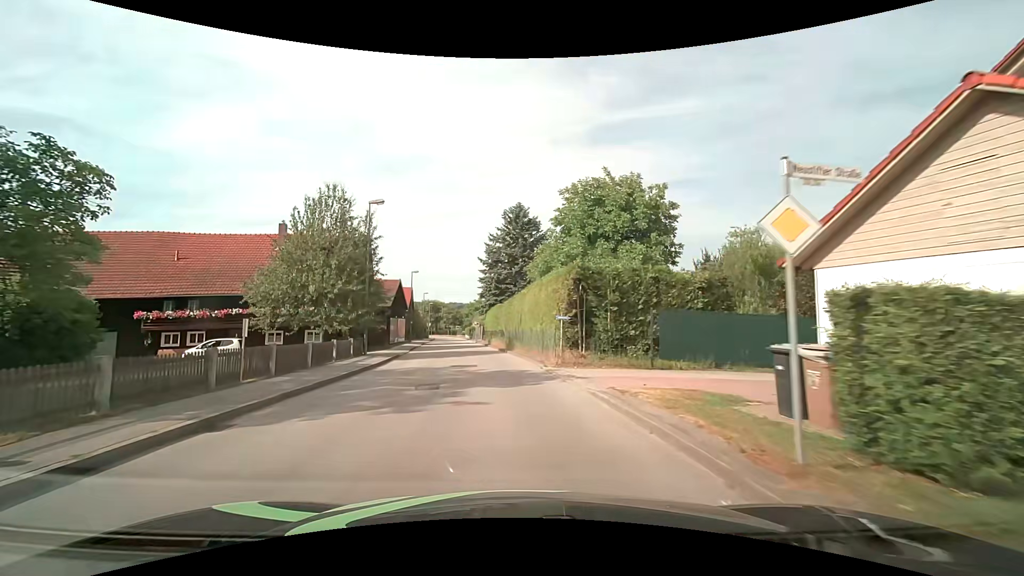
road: unclassified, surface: asphalt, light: Day
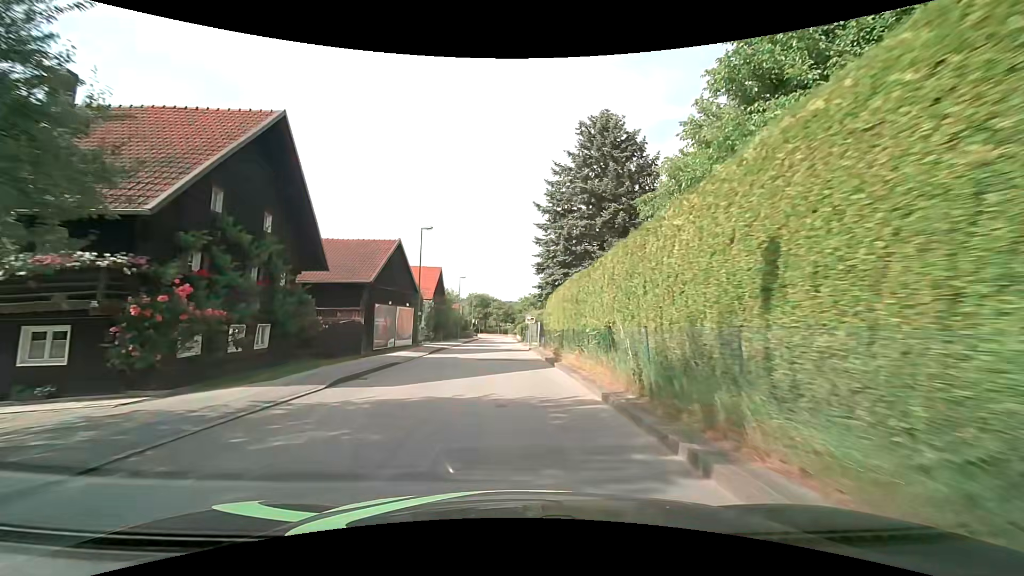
(-2.0, +24.2) m; -7°
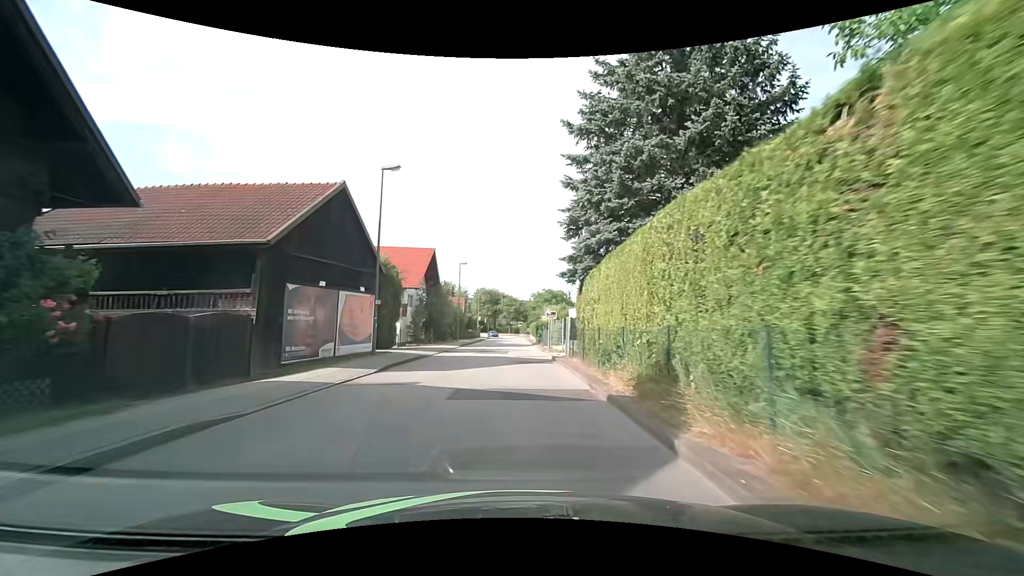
(-0.1, +12.7) m; -1°
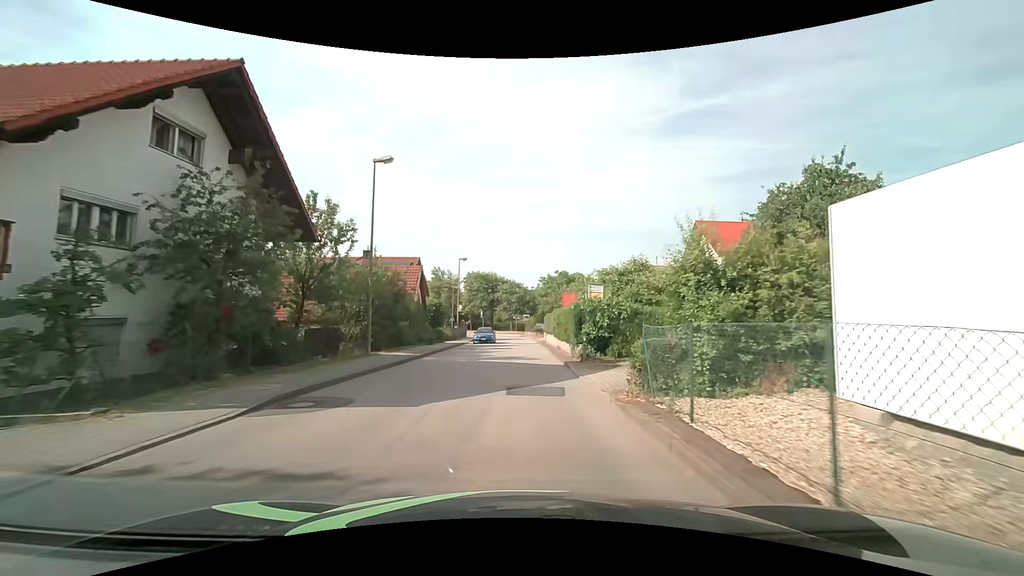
(0.0, +31.4) m; 0°
(0, +10) (0, +20) (0, +30) (0, +40) (0, +50) (0, +60) (-1, +70) (-3, +80) (-7, +89) (-12, +98) m
